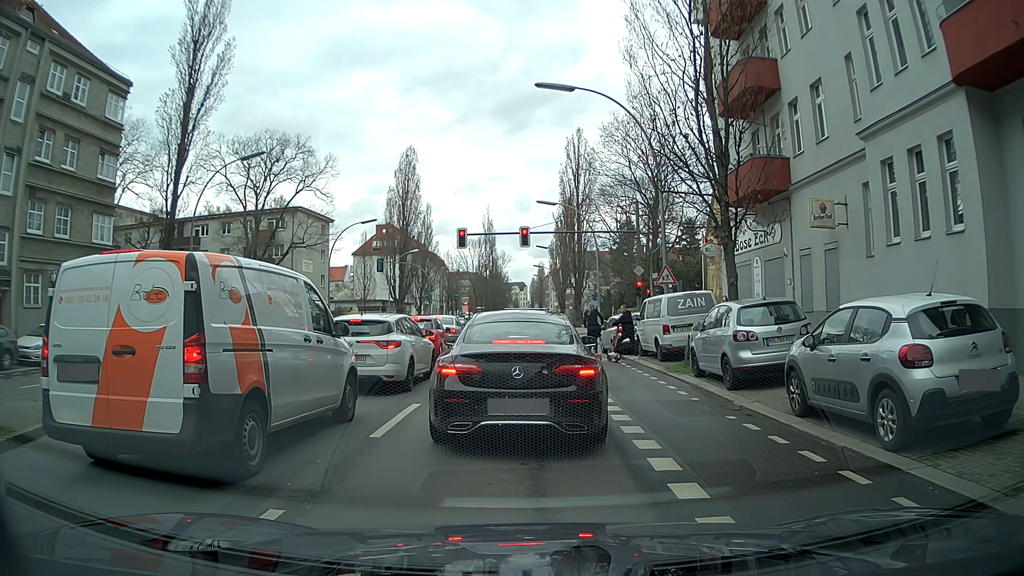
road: secondary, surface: asphalt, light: Day
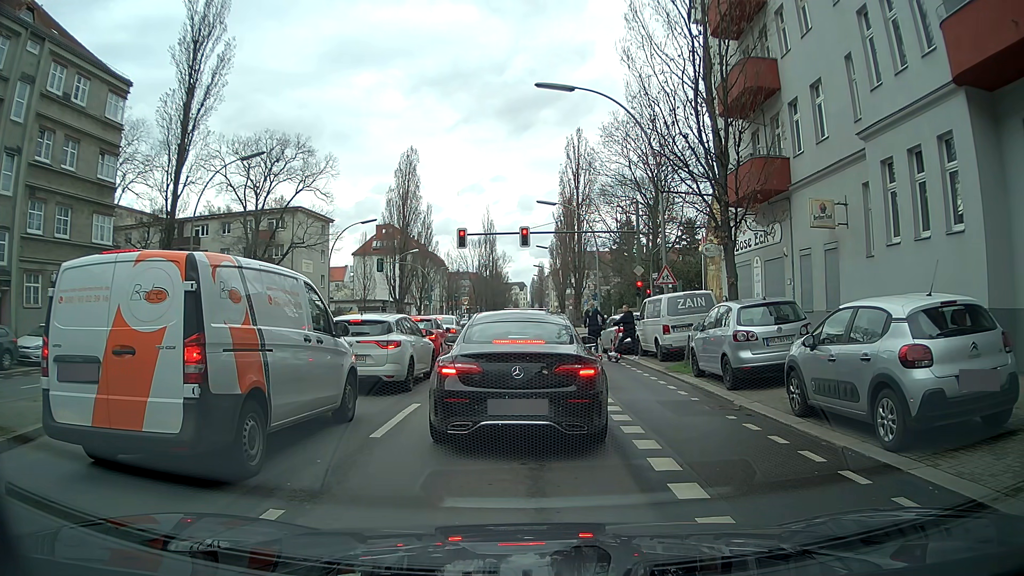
(0.0, 0.0) m; 0°
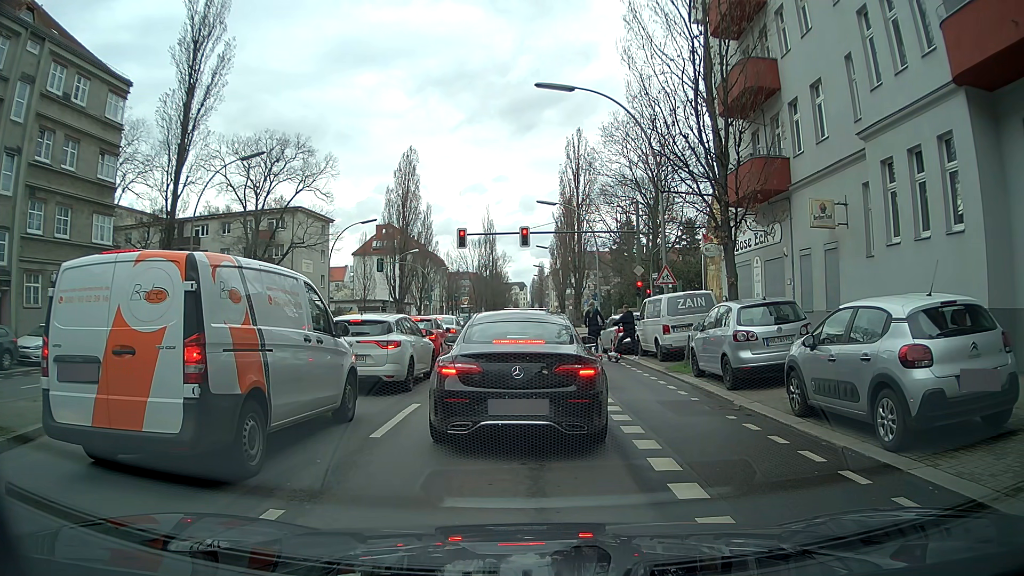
(0.0, 0.0) m; 0°
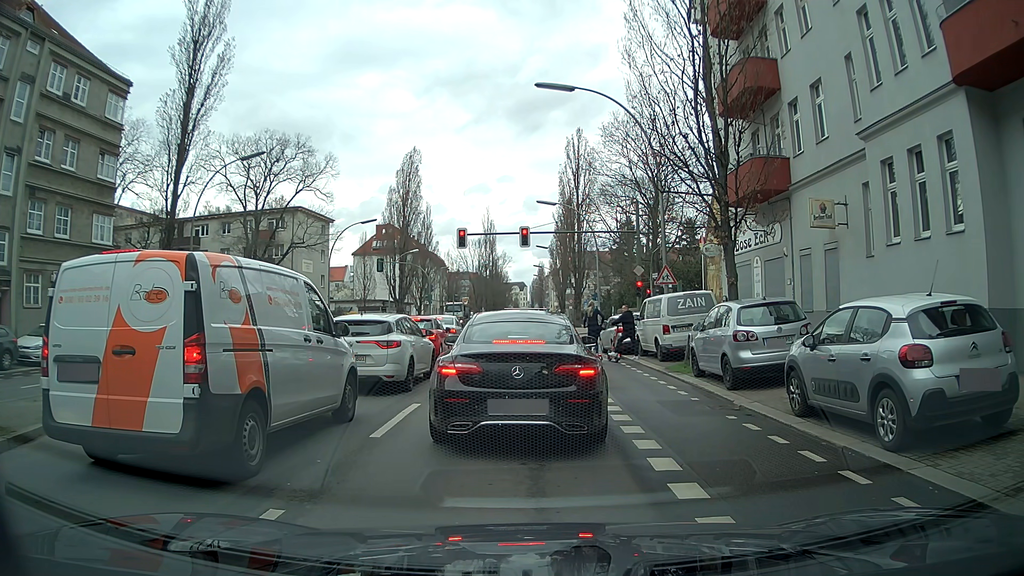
(0.0, 0.0) m; 0°
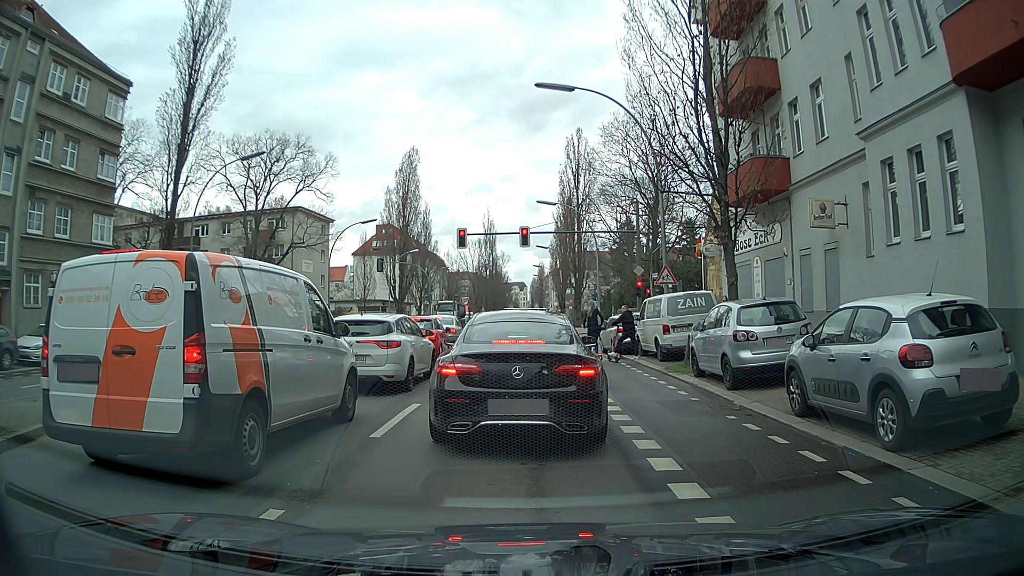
(0.0, 0.0) m; 0°
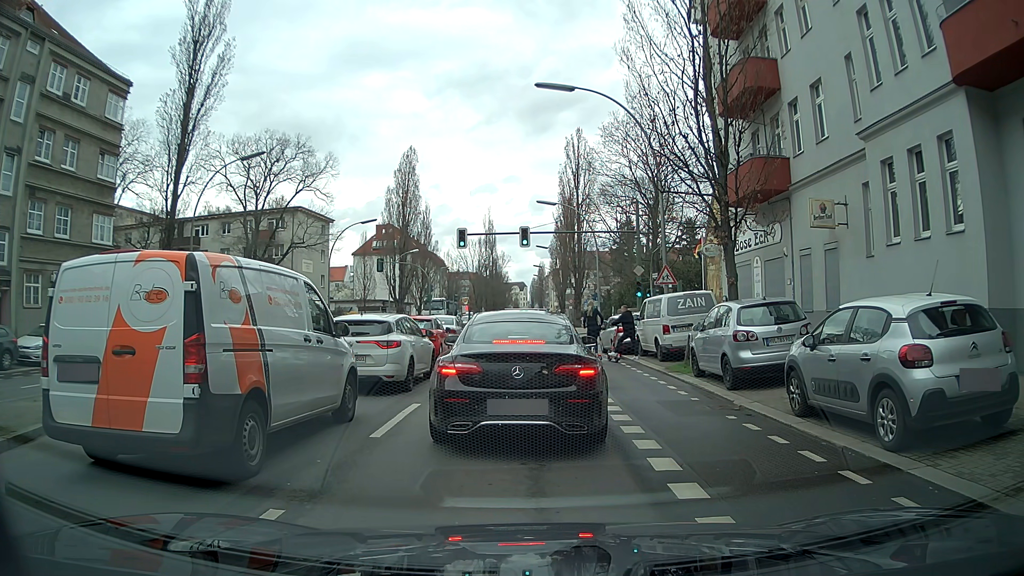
(0.0, 0.0) m; 0°
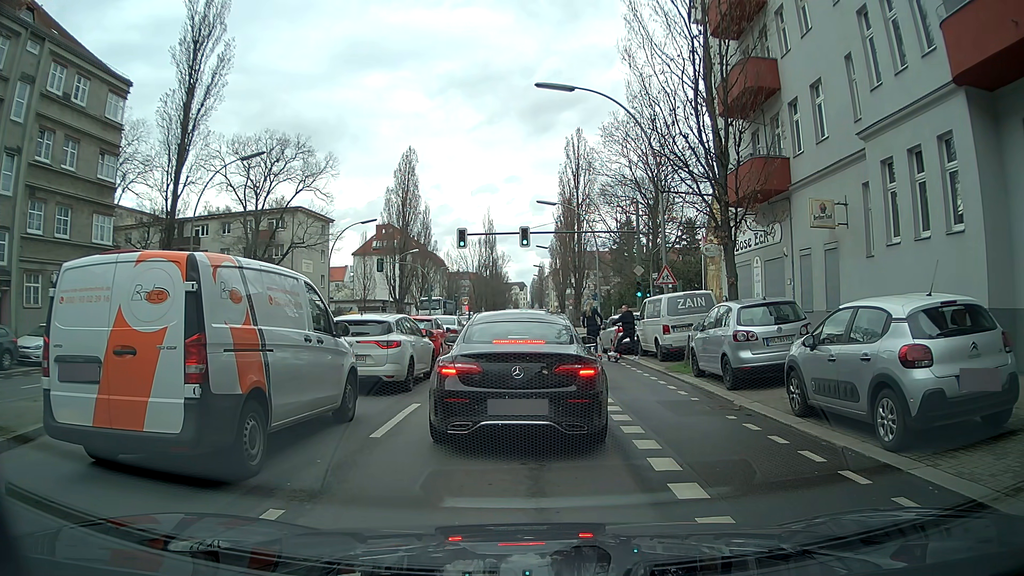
(0.0, 0.0) m; 0°
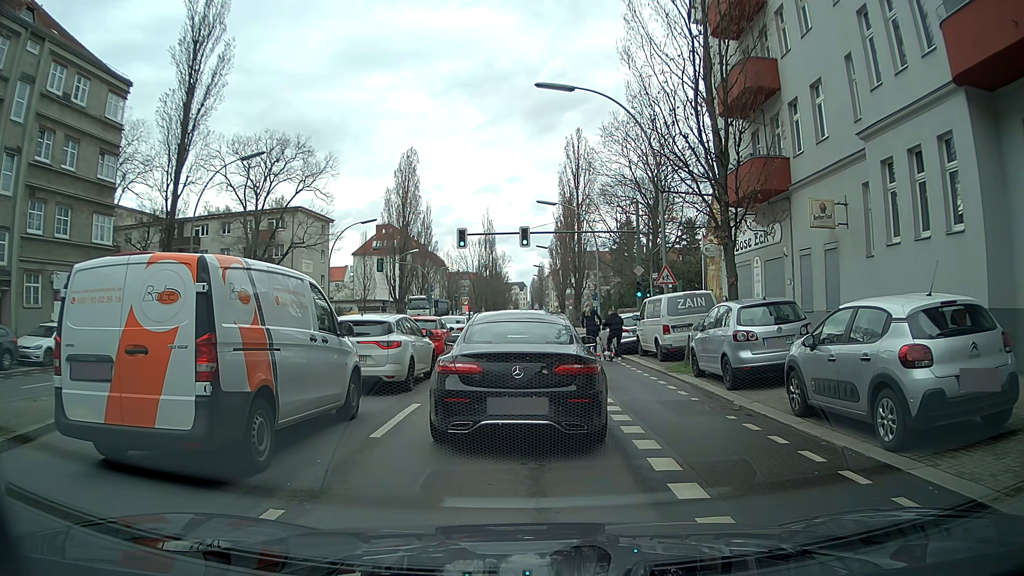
(0.0, 0.0) m; 0°
